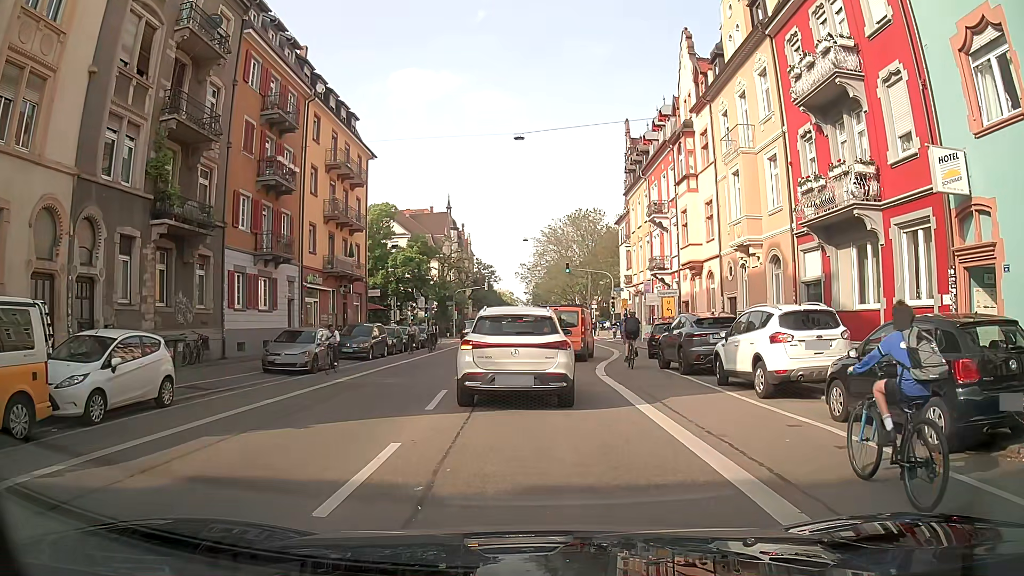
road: secondary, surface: asphalt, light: Day
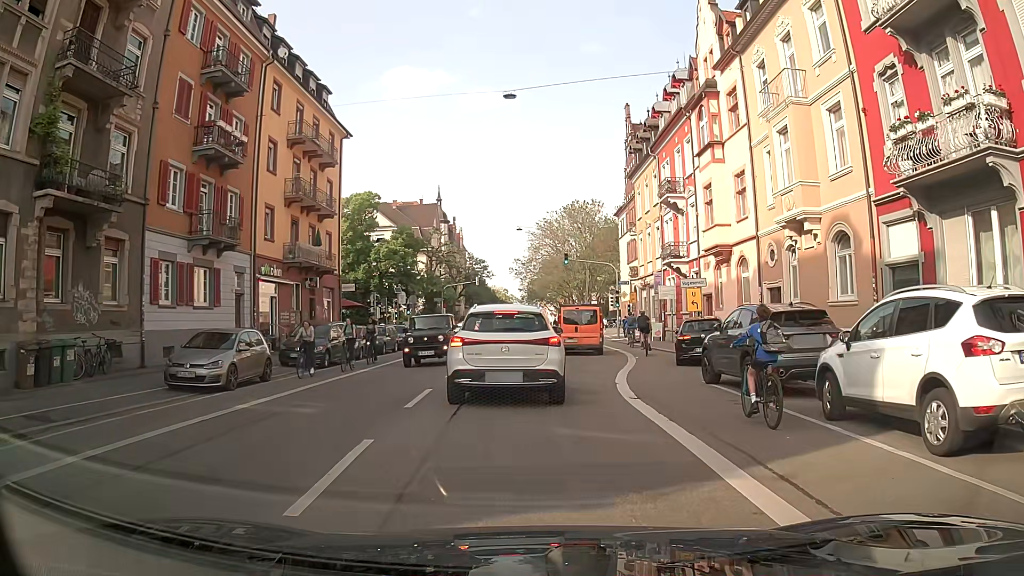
(-0.2, +6.1) m; -2°
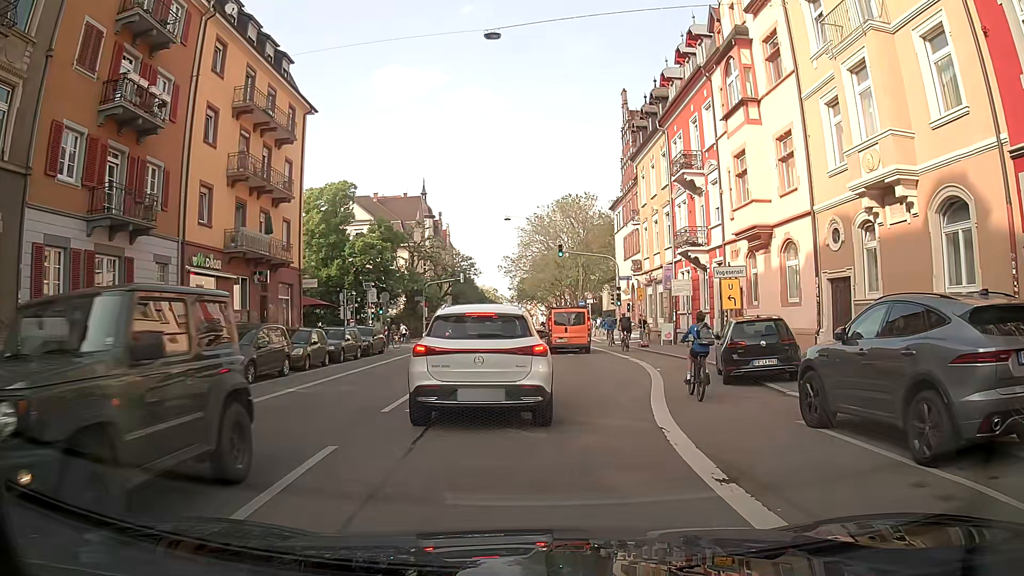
(0.0, +6.0) m; 0°
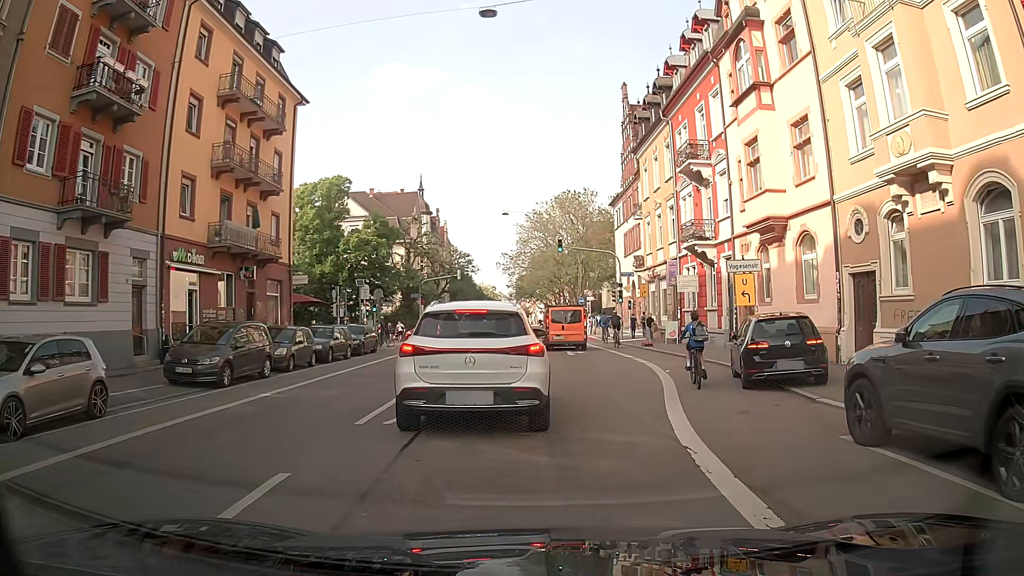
(0.0, +1.4) m; -1°
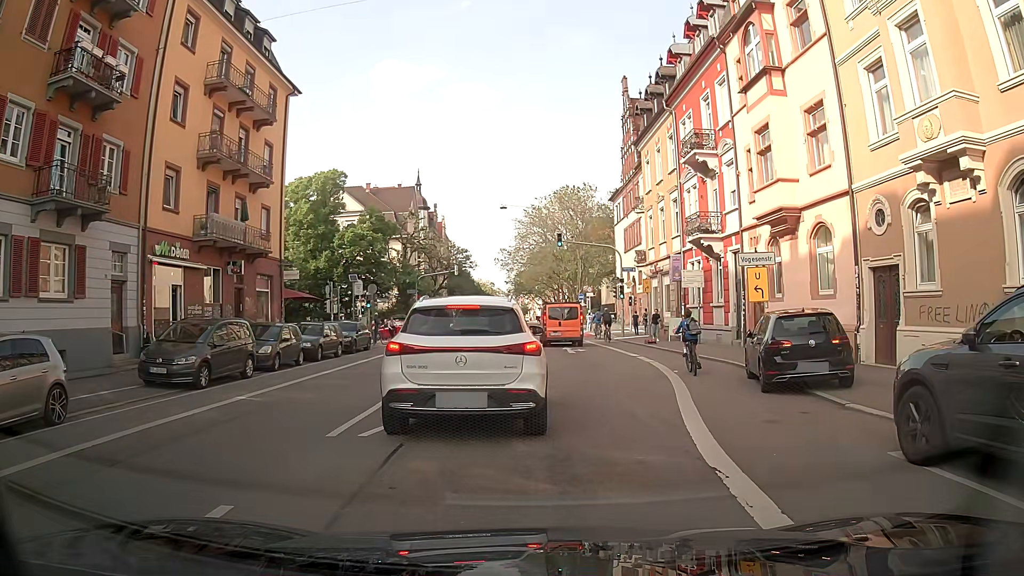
(0.0, +1.2) m; 0°
